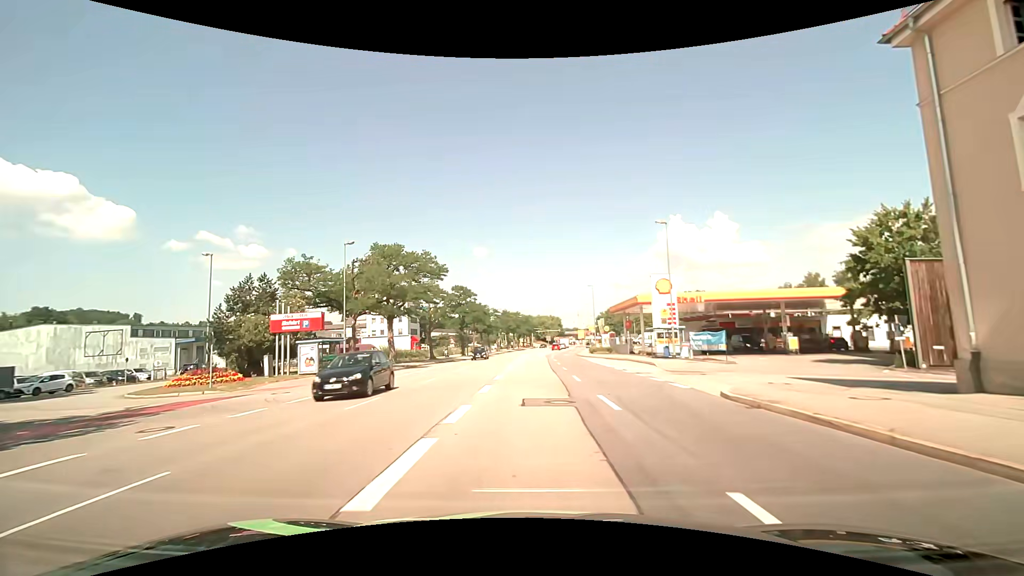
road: primary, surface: asphalt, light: Day
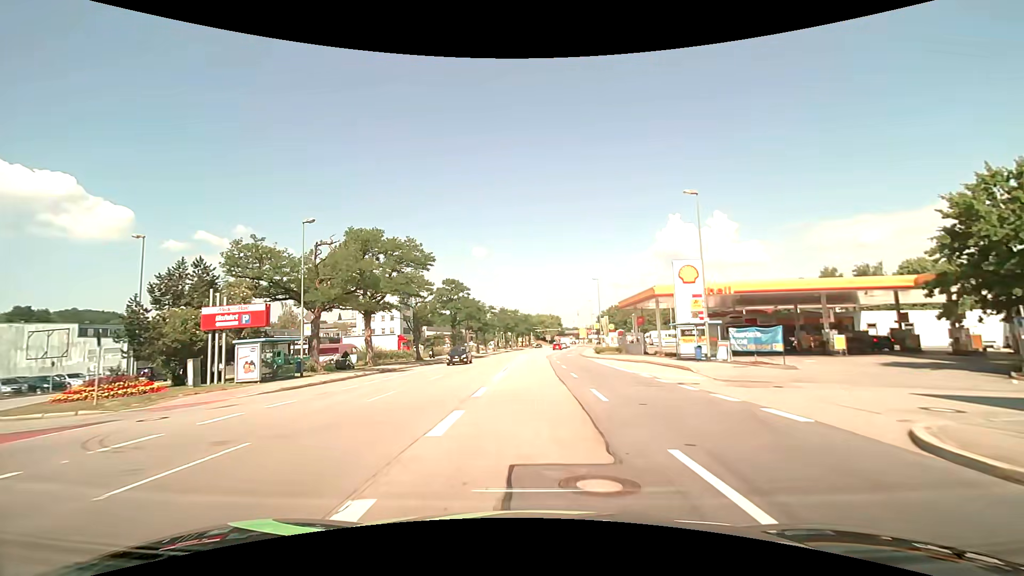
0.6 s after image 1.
(0.0, +7.1) m; 0°
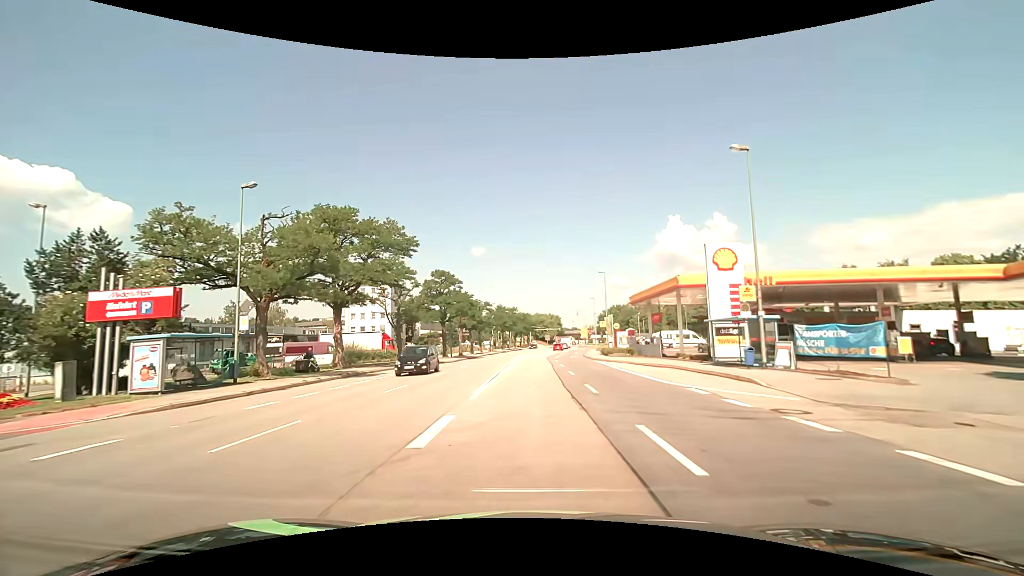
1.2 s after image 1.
(0.0, +6.9) m; -1°
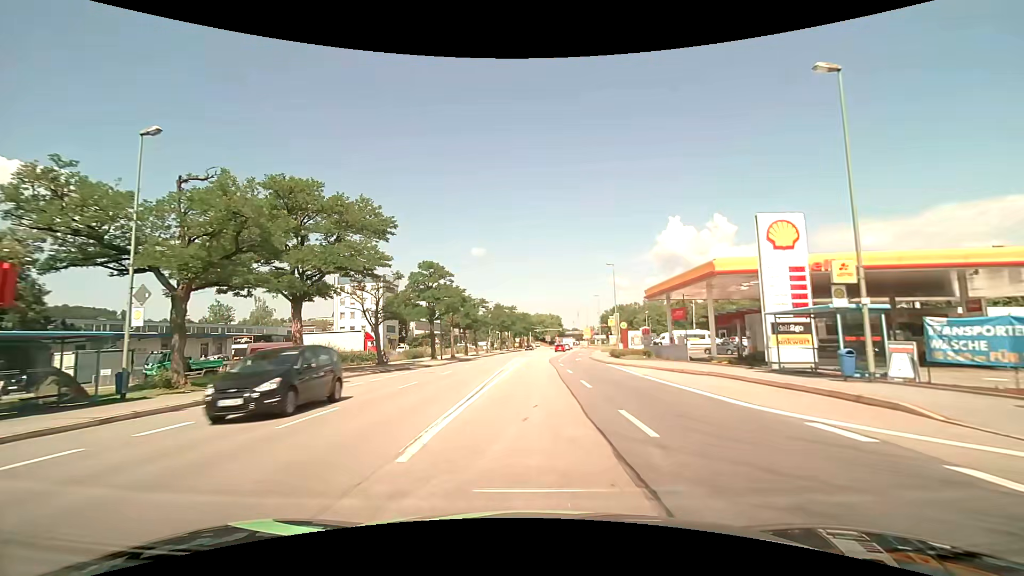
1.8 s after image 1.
(+0.1, +6.8) m; +1°
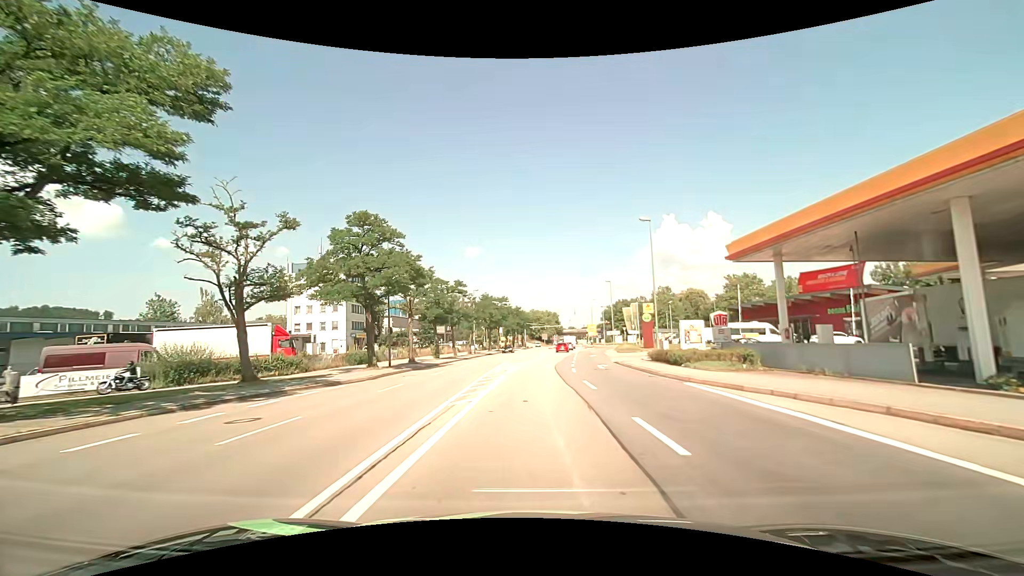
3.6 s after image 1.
(+0.1, +19.2) m; 0°
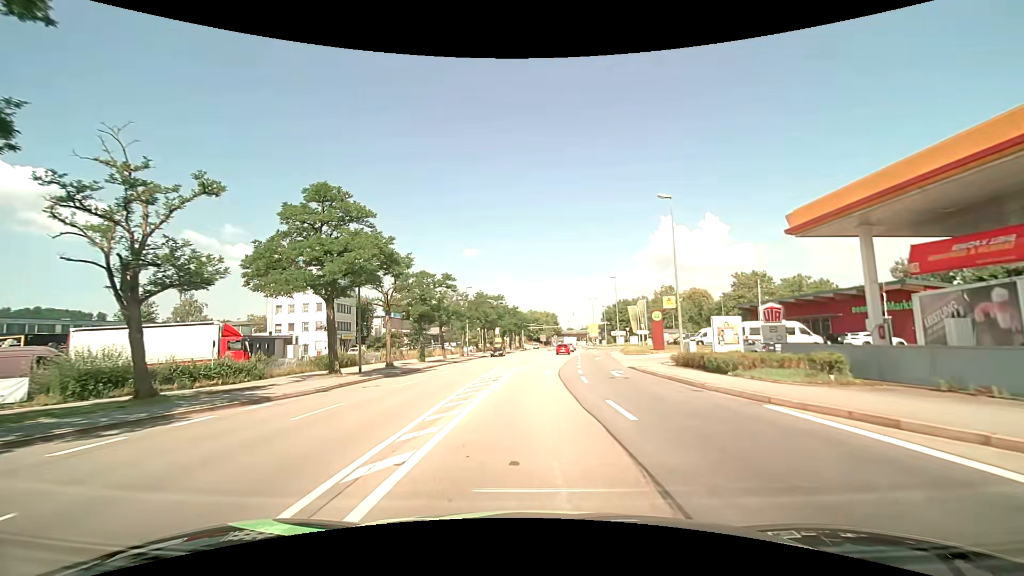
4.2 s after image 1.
(+0.1, +6.1) m; +1°
